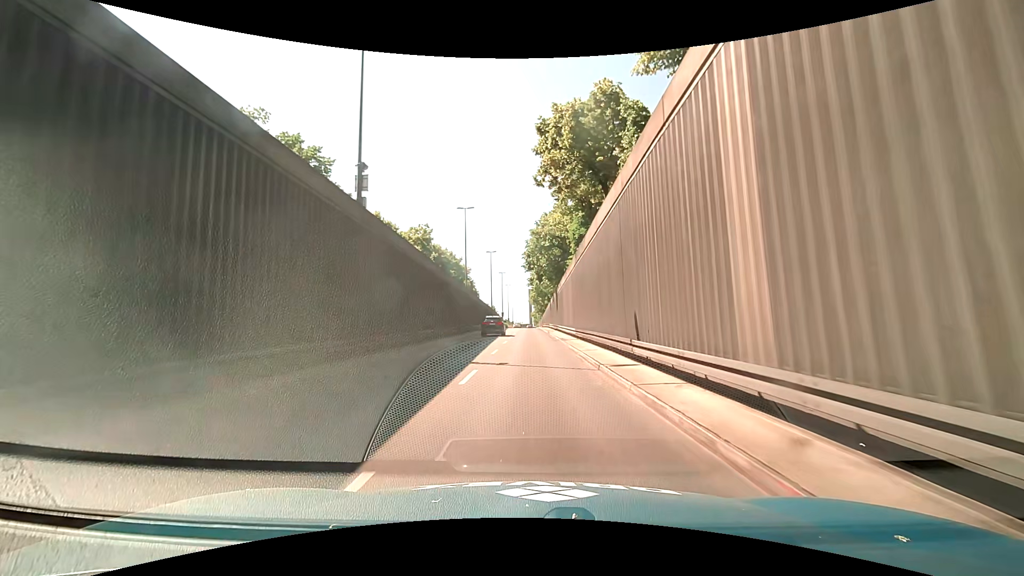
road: trunk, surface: asphalt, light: Day
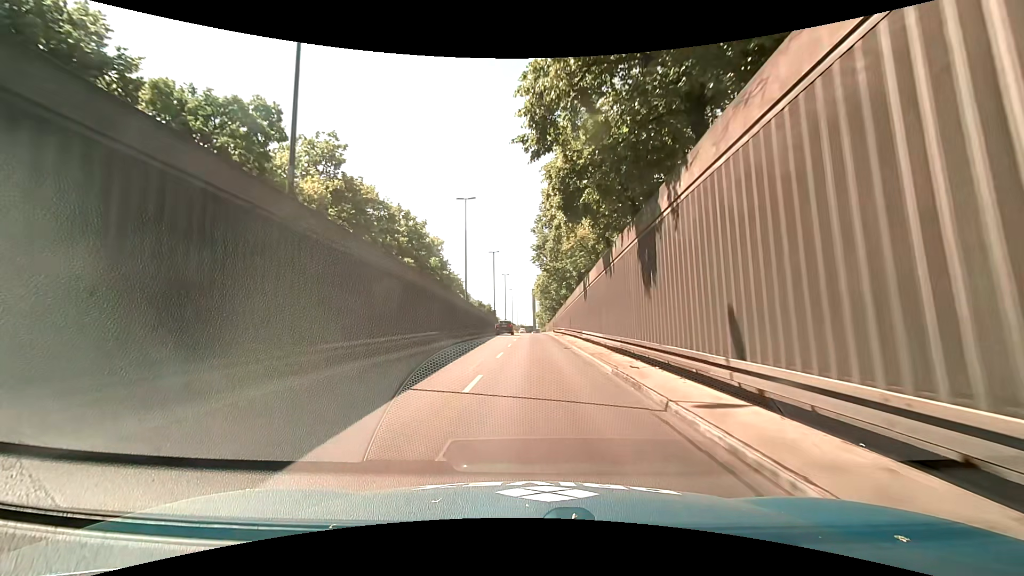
(-1.6, +37.2) m; -3°
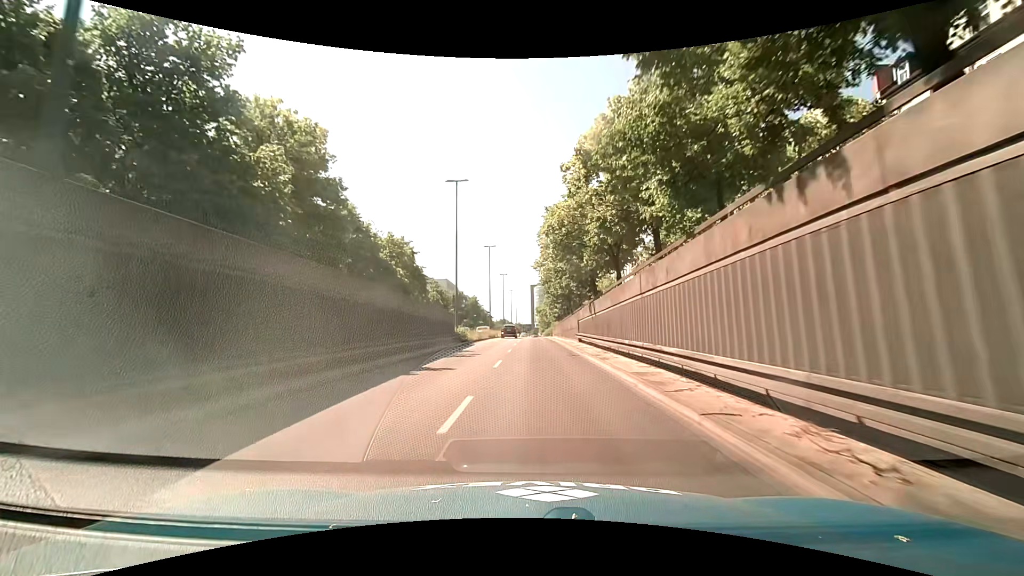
(+0.1, +38.8) m; +1°
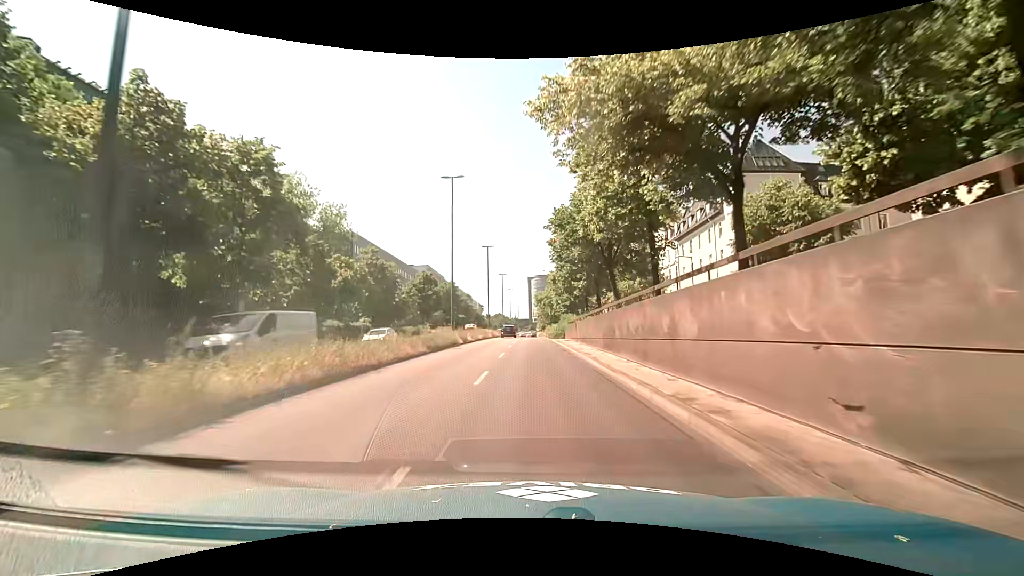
(-0.4, +31.3) m; -1°
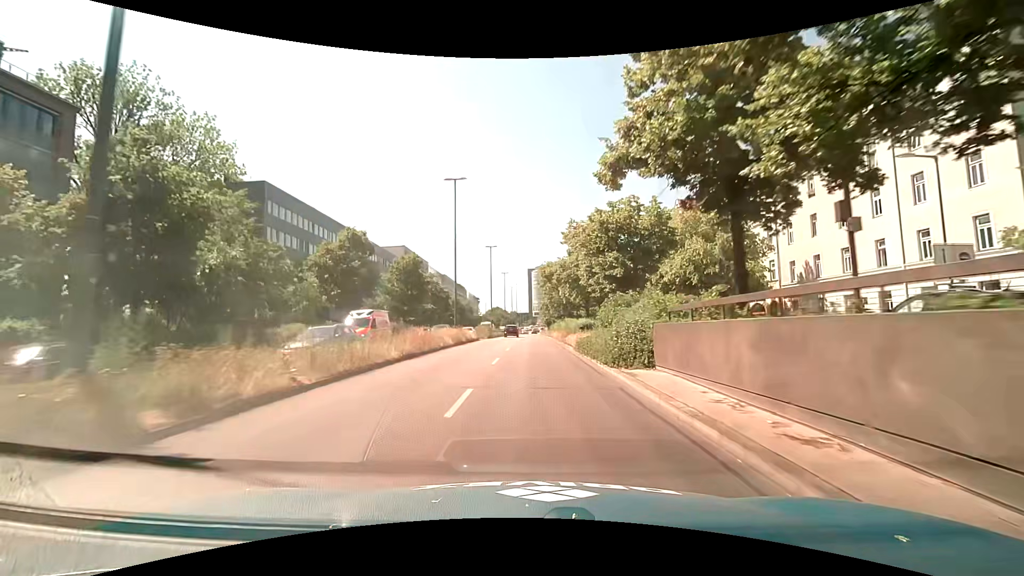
(+0.1, +30.7) m; 0°
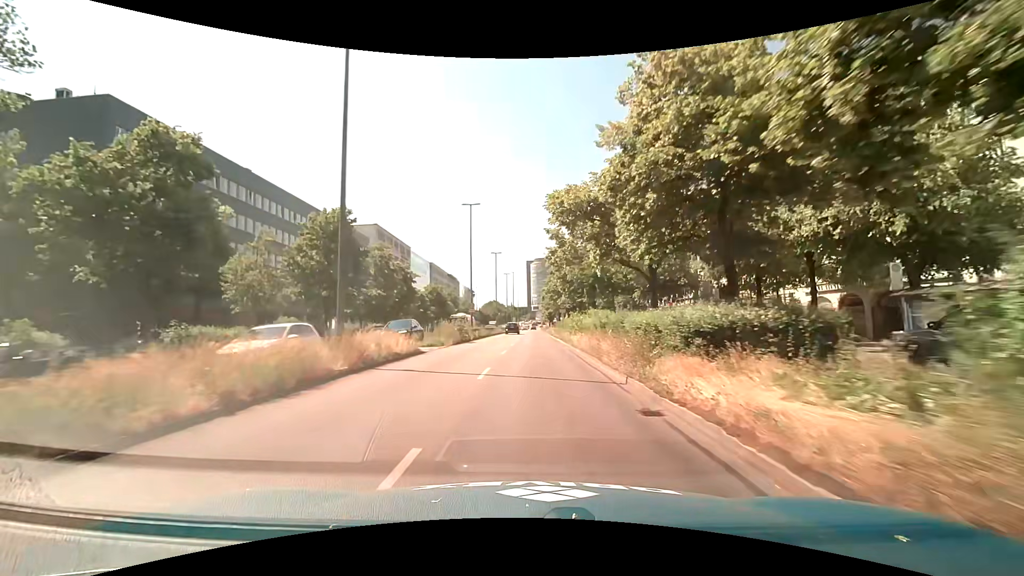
(-0.1, +22.7) m; 0°
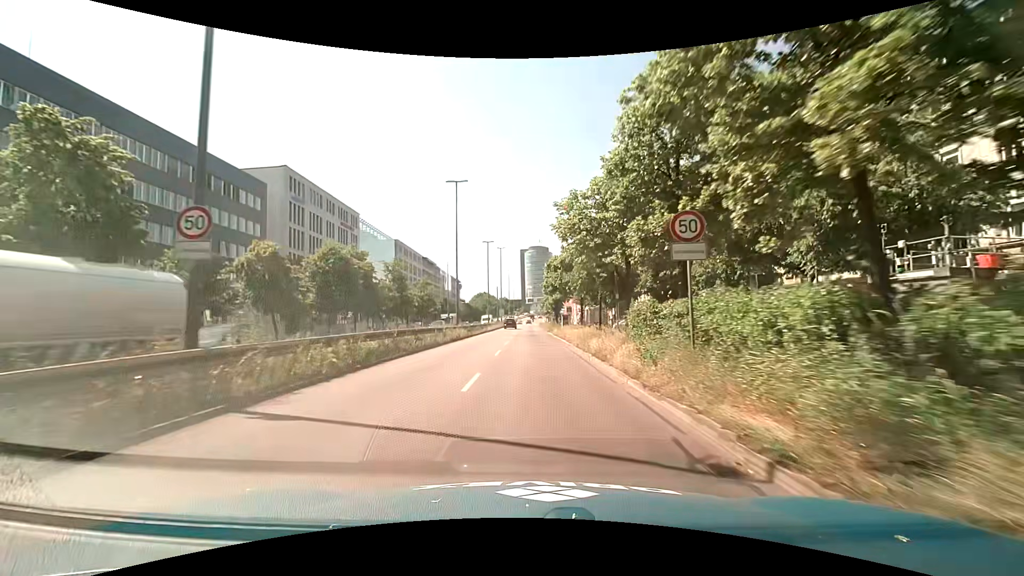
(+0.1, +37.9) m; +1°
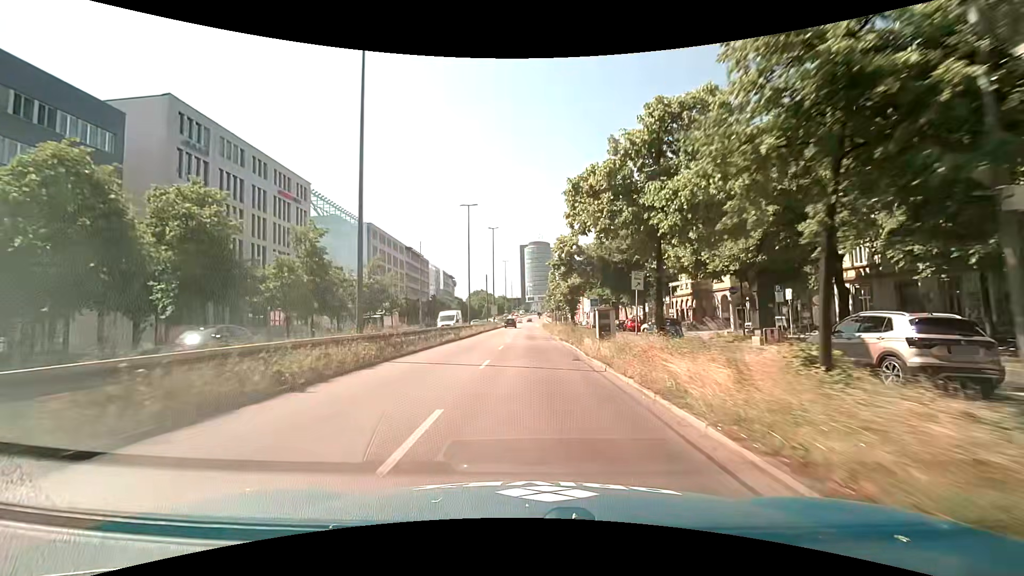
(-0.2, +22.8) m; -1°
(0, +10) (0, +20) (0, +30) (0, +40) (0, +50) (0, +60) (0, +70) (0, +80) (+1, +90) (+1, +100) m
